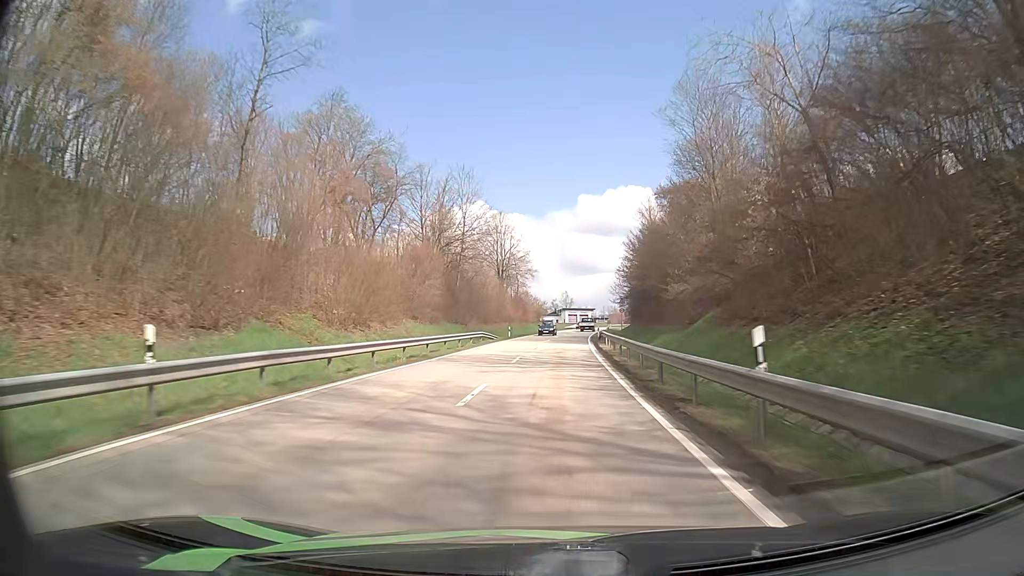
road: secondary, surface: asphalt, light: Day
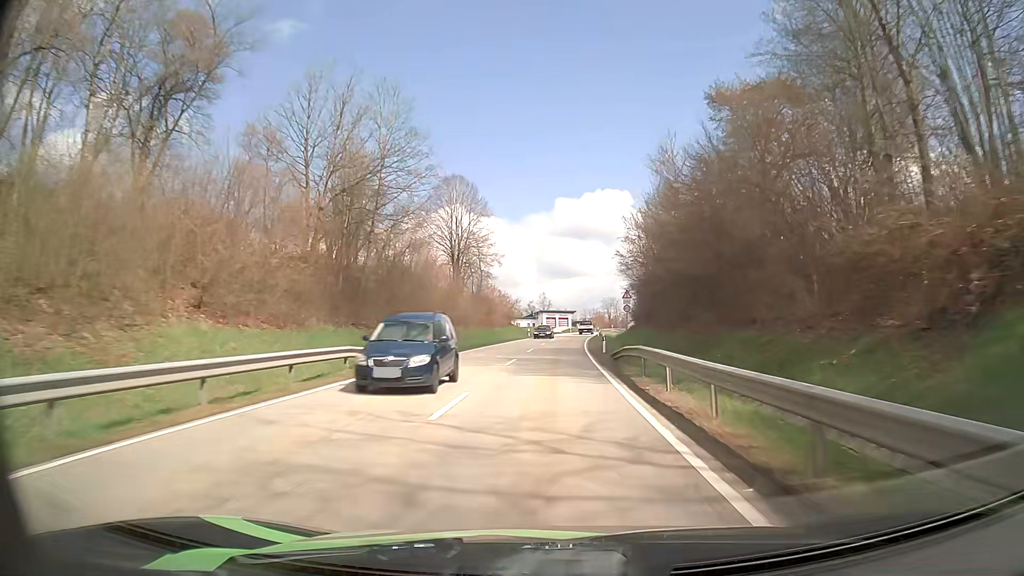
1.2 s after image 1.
(+0.5, +26.3) m; +2°
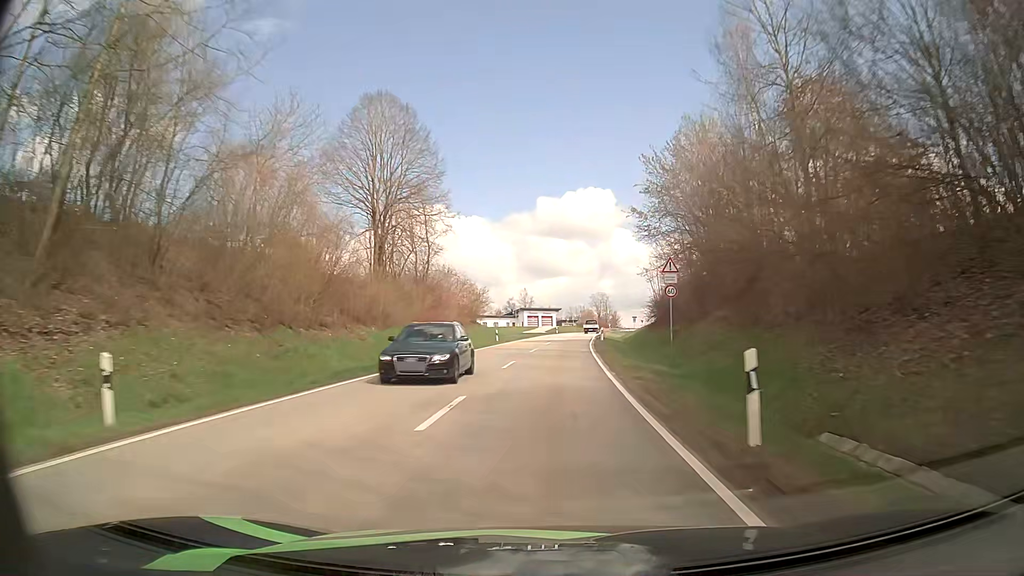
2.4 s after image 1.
(+0.4, +26.7) m; +1°
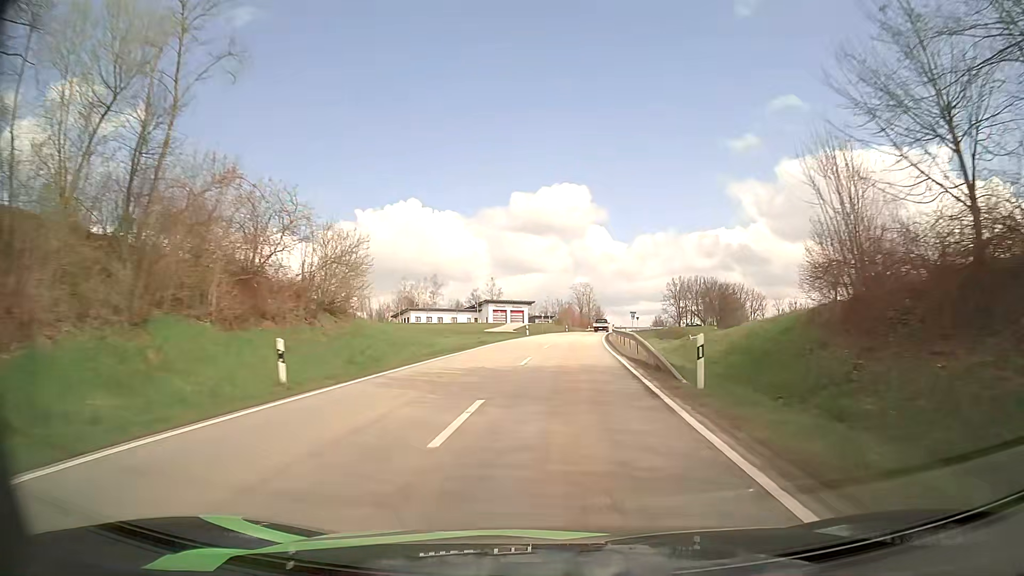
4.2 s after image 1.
(+0.8, +38.6) m; +2°
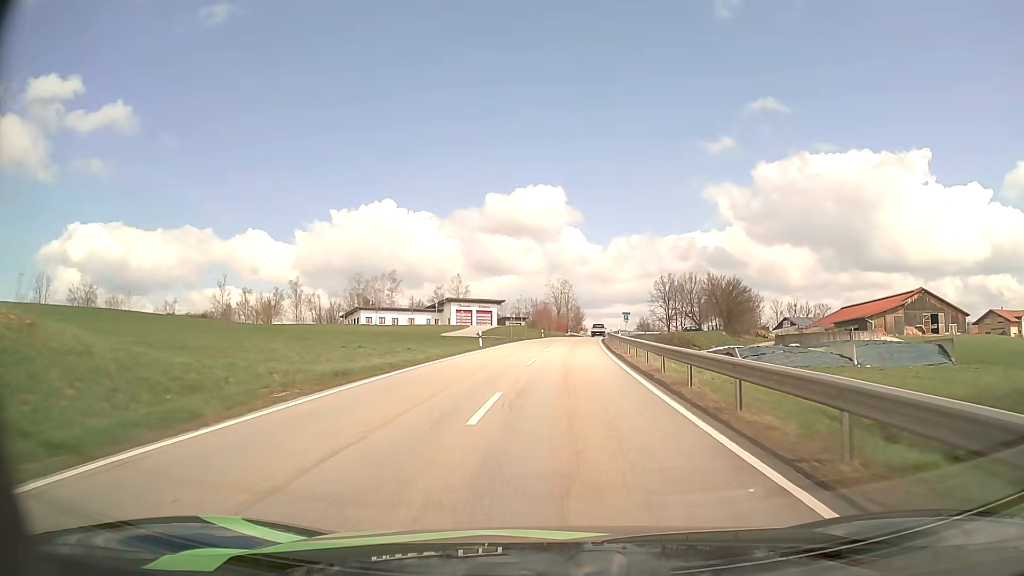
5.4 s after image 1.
(+0.5, +23.3) m; +2°
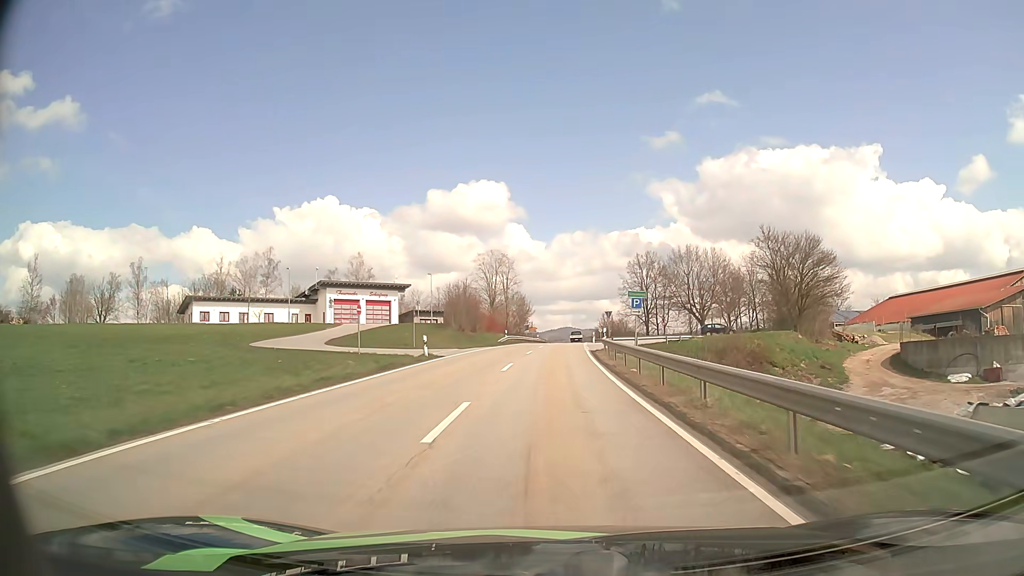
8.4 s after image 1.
(+2.0, +51.4) m; +5°
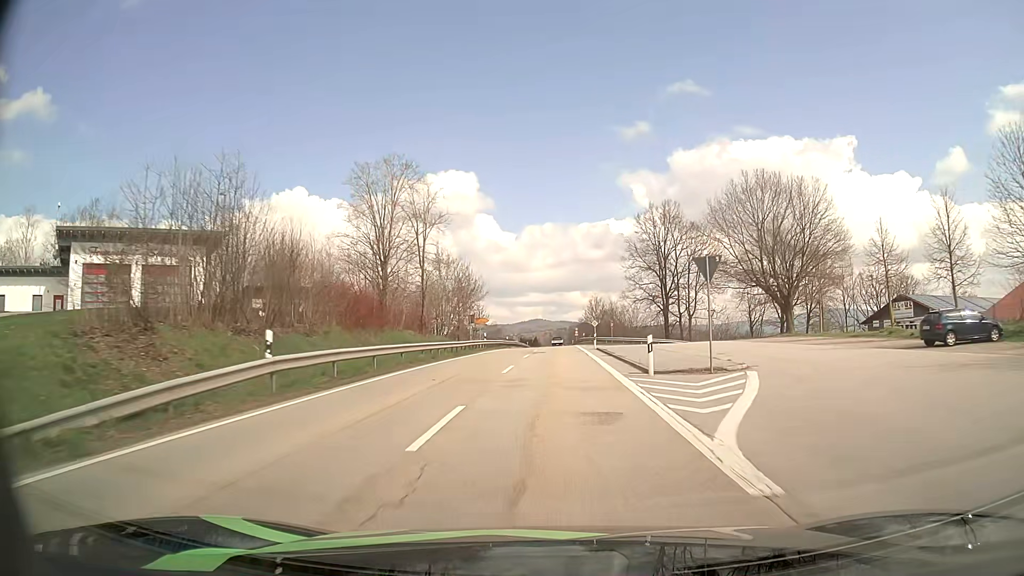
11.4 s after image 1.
(+1.0, +50.5) m; +2°
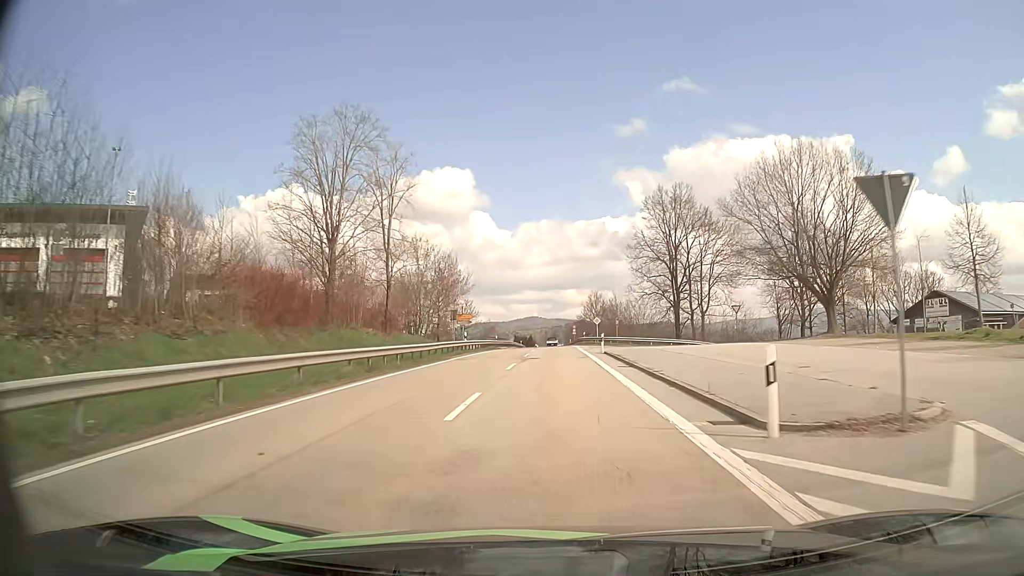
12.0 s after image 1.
(0.0, +10.3) m; 0°
(0, +10) (0, +20) (0, +30) (0, +40) (0, +50) (0, +60) (0, +70) (0, +80) (0, +90) (+1, +100) m
